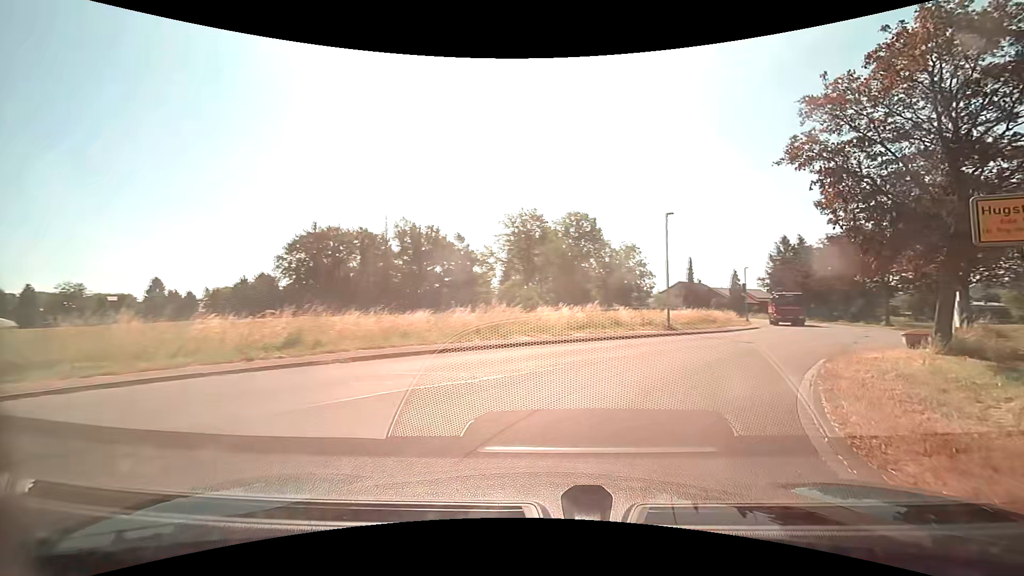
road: unclassified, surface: asphalt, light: Day
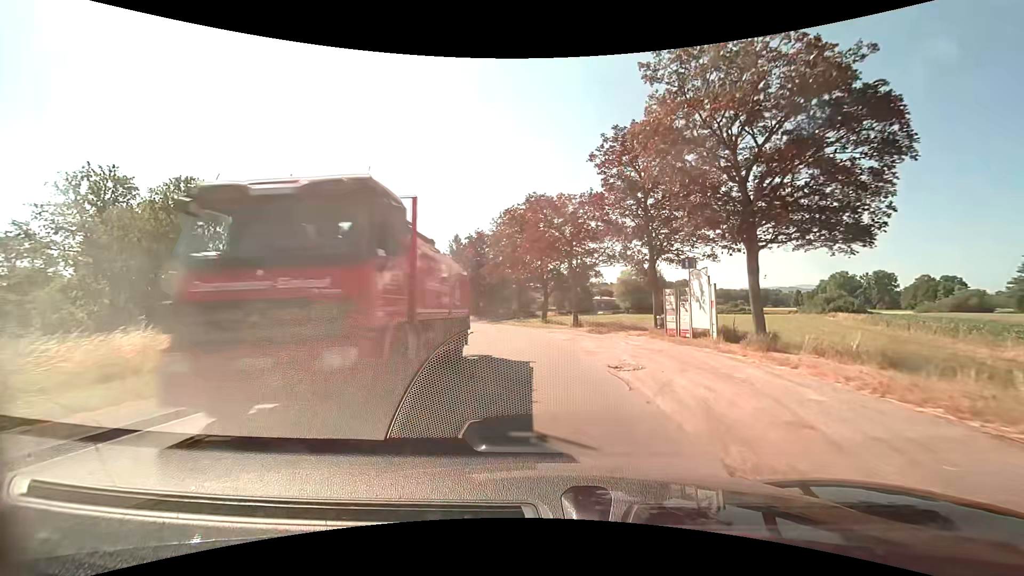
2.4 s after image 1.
(+8.7, +20.1) m; +36°
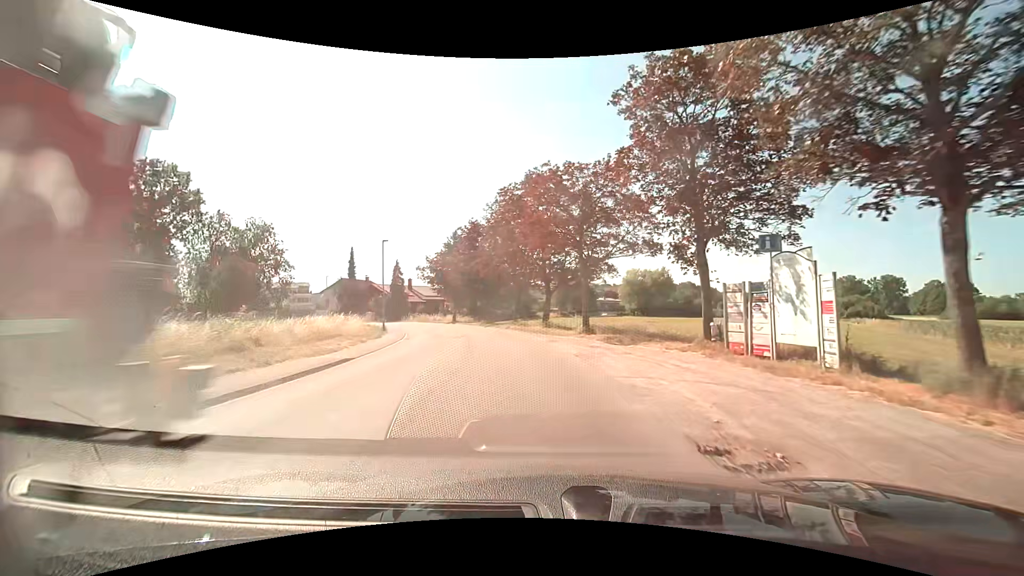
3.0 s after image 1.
(-0.1, +6.6) m; -1°
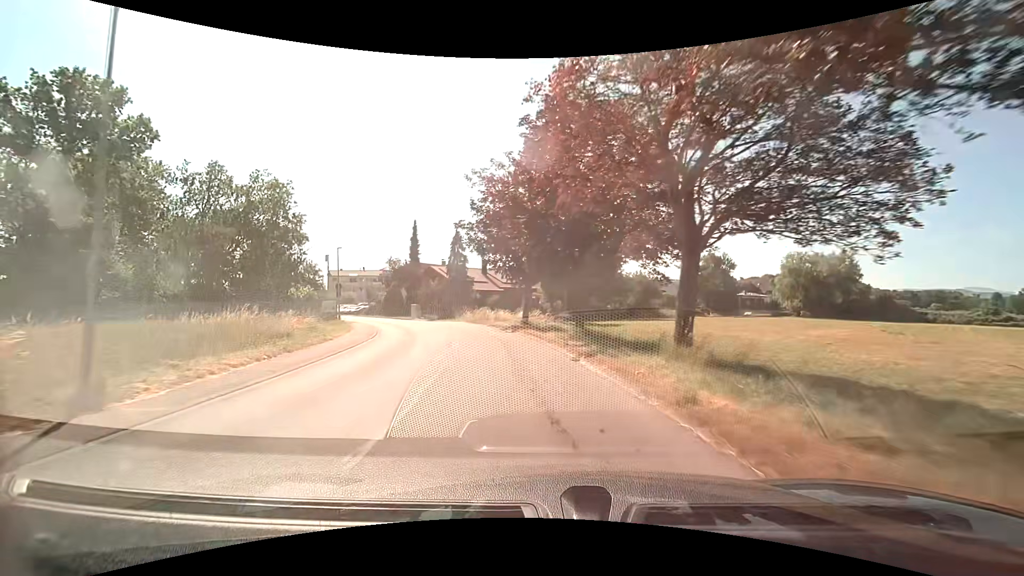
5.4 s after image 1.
(-2.5, +28.3) m; -12°
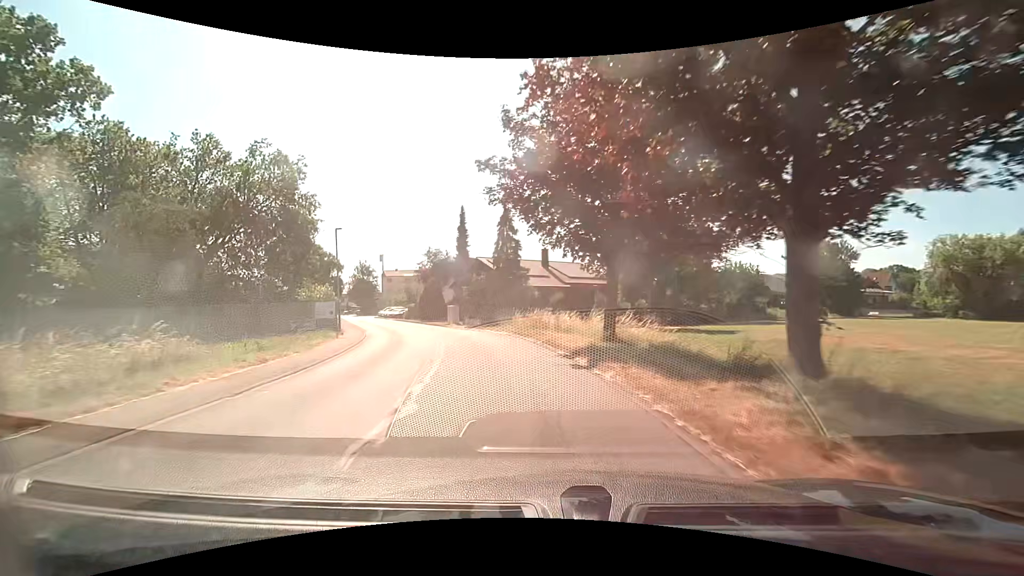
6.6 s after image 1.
(-0.8, +14.0) m; -8°
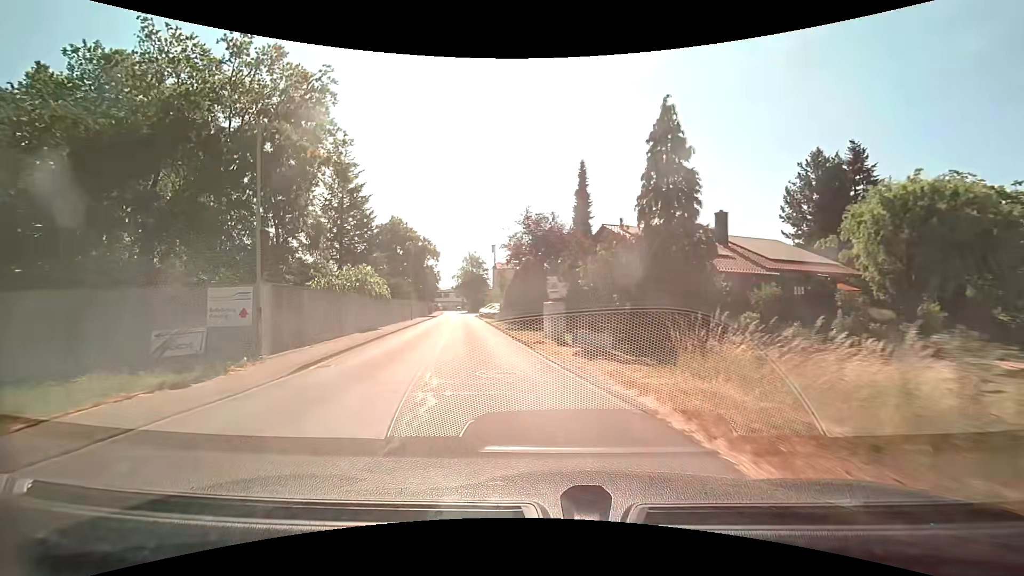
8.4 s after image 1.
(-2.5, +20.7) m; -14°
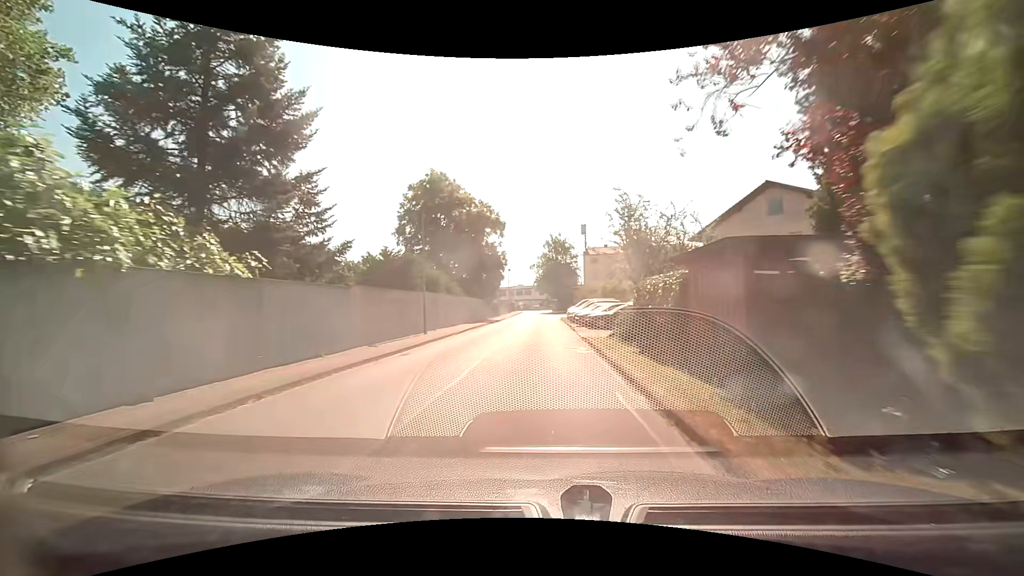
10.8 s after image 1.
(-3.6, +27.9) m; -10°
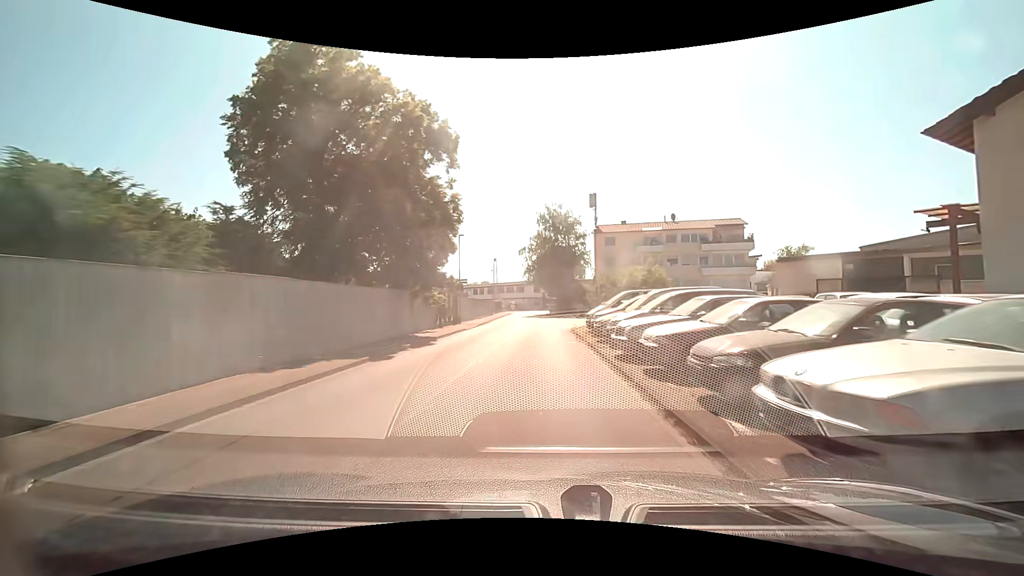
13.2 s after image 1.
(-0.1, +26.4) m; 0°
(0, +10) (0, +20) (0, +30) (0, +40) (0, +50) (-1, +60) (-1, +70) (-1, +80) (-2, +90) (-2, +100) m
